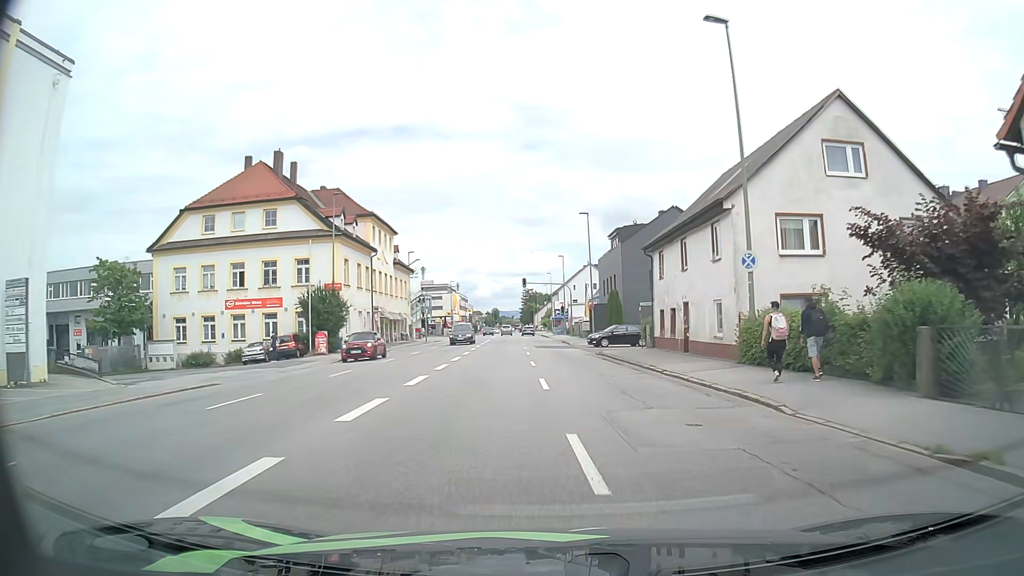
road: tertiary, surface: asphalt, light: Day
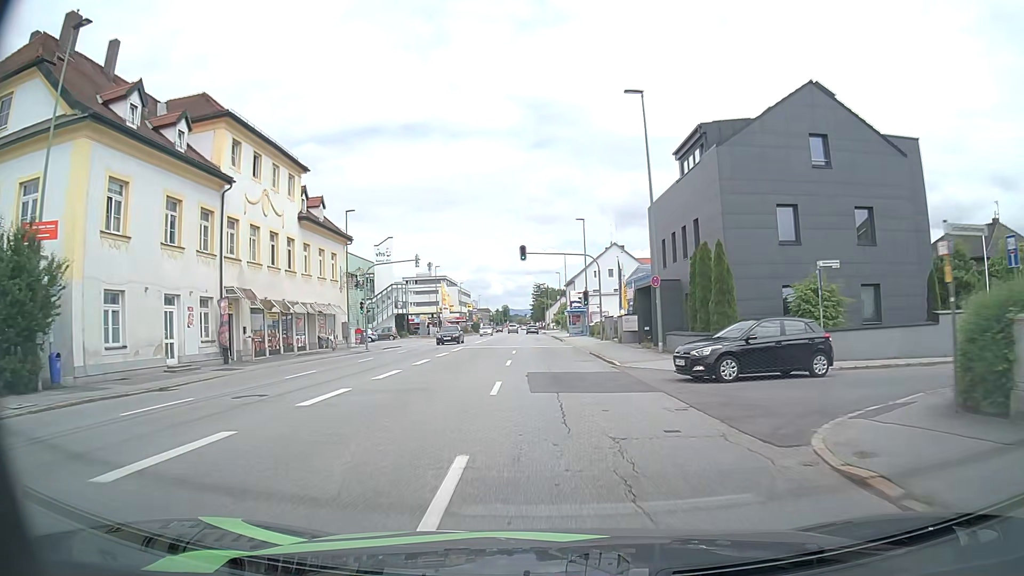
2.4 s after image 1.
(0.0, +28.7) m; -1°
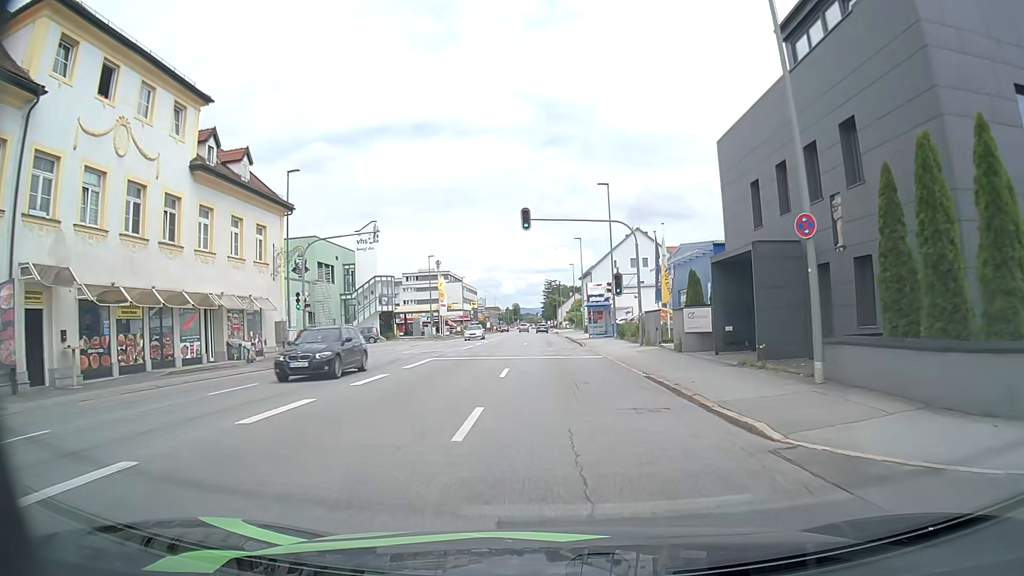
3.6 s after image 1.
(-0.2, +14.2) m; -2°
